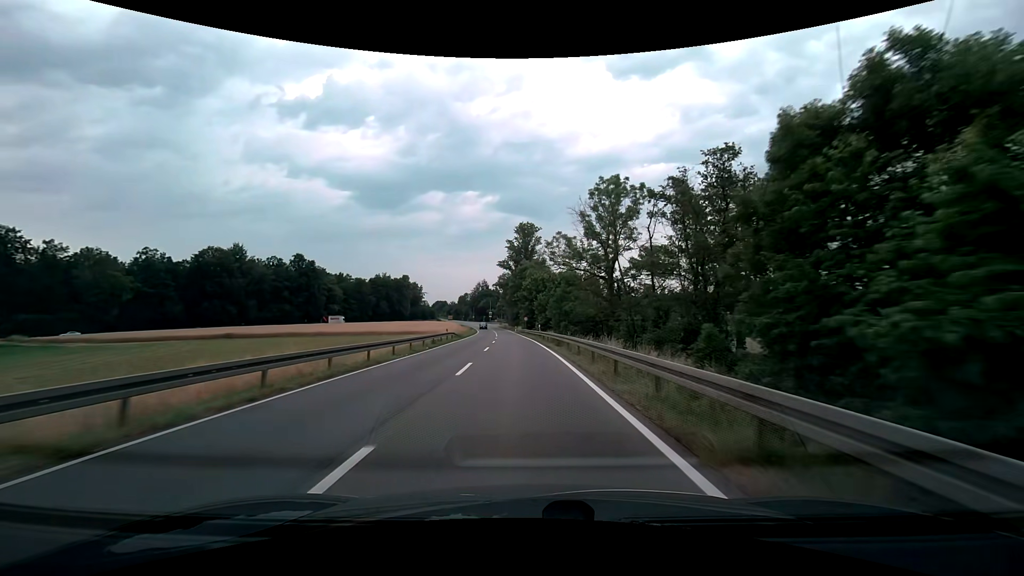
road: secondary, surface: asphalt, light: Day
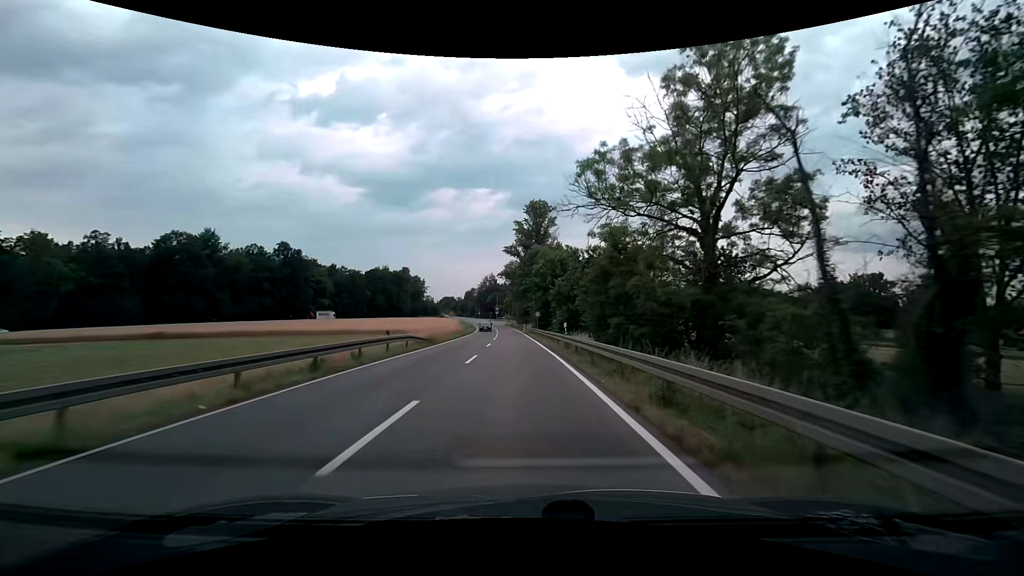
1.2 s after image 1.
(-0.1, +21.1) m; -1°
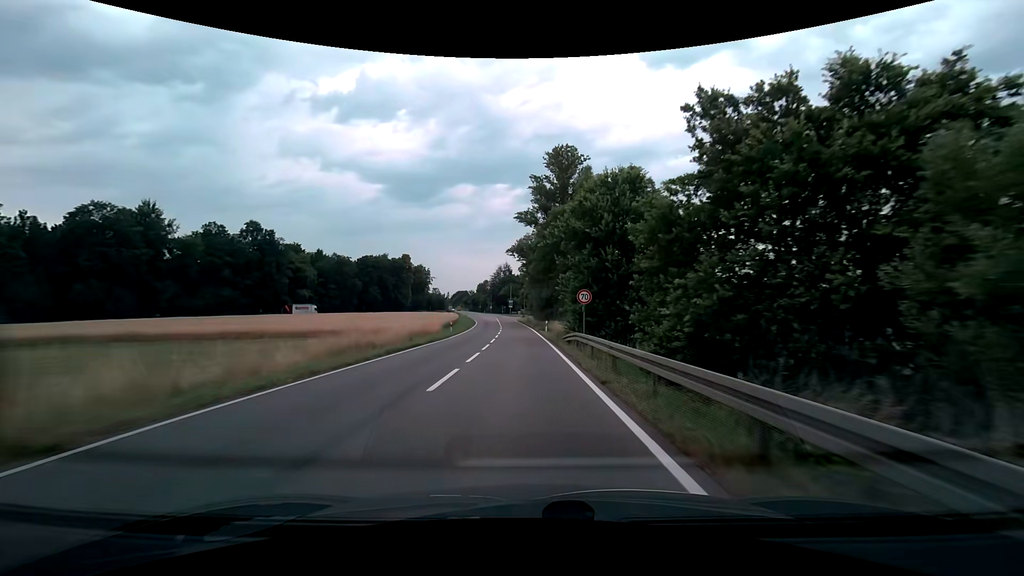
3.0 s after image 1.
(-0.5, +31.3) m; -2°
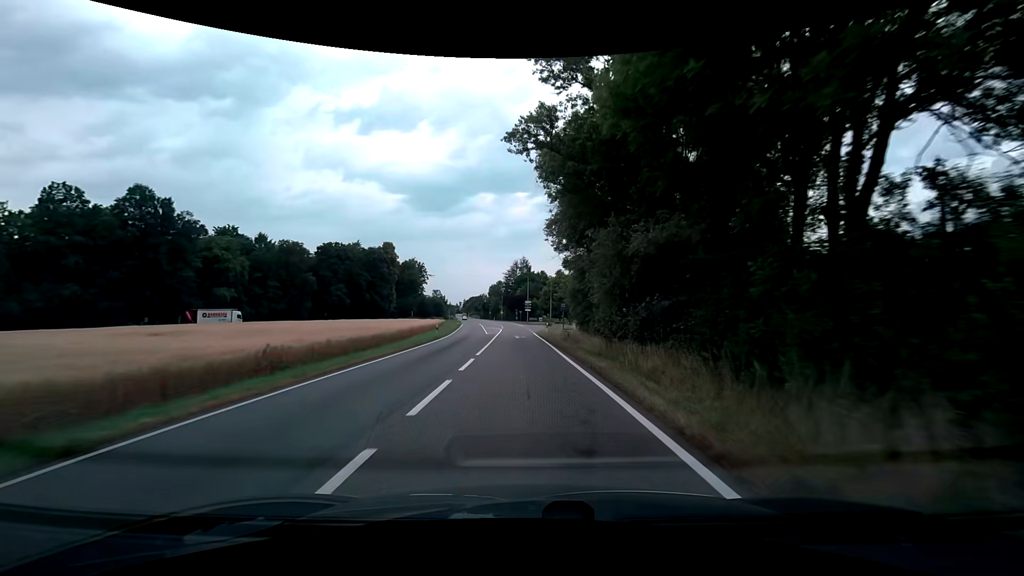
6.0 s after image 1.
(-1.0, +50.0) m; -2°
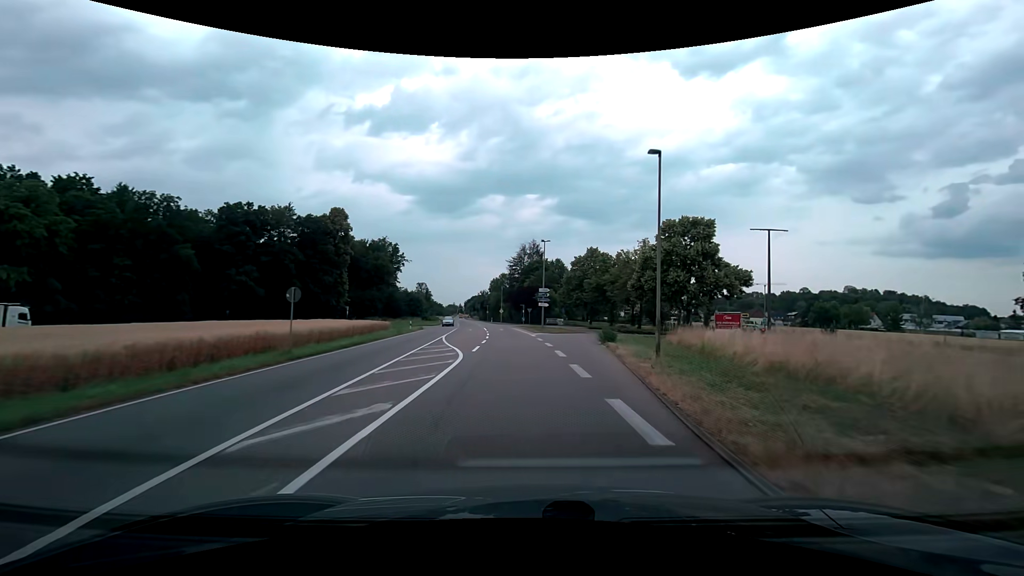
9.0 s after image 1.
(-0.8, +45.2) m; -1°
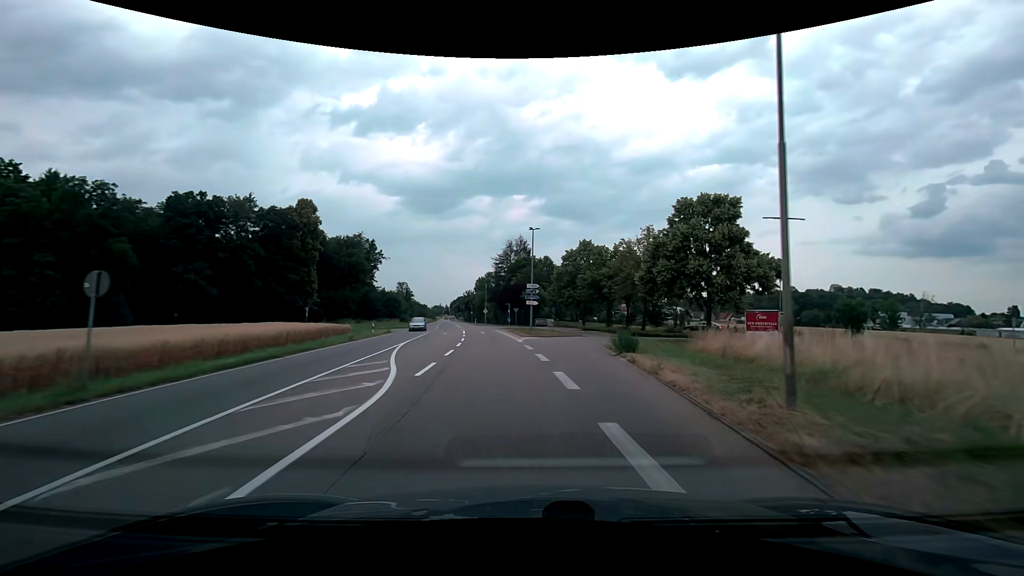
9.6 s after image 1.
(+0.1, +7.9) m; +2°
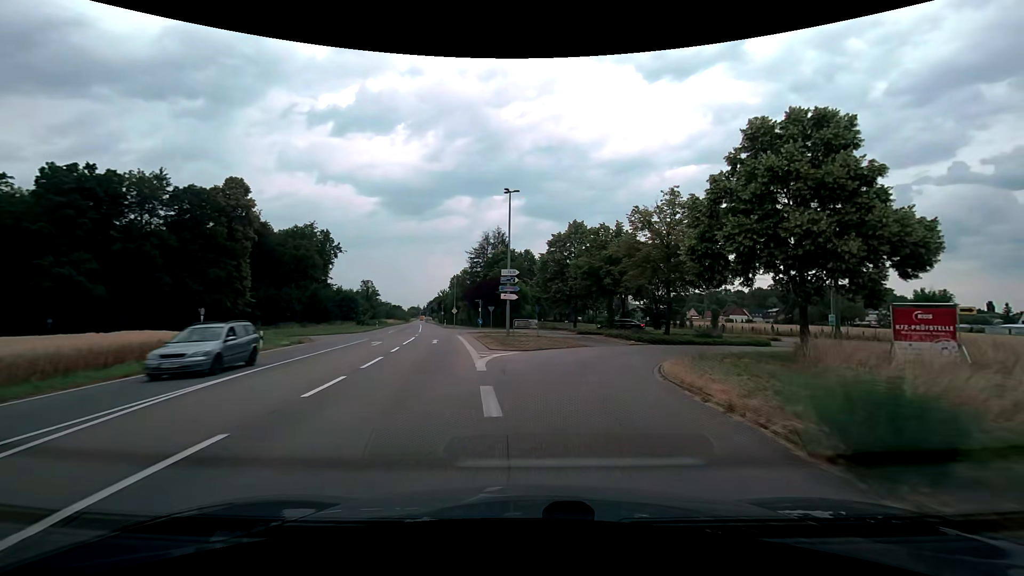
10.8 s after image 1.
(+0.3, +14.4) m; +2°
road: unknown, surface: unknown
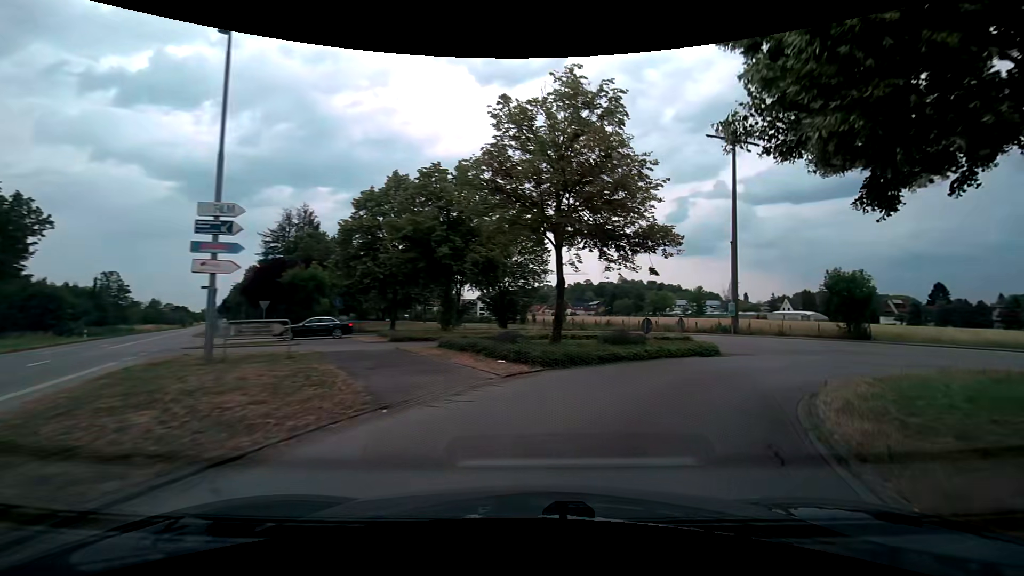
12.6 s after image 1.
(+1.9, +17.5) m; +18°
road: unclassified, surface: asphalt
